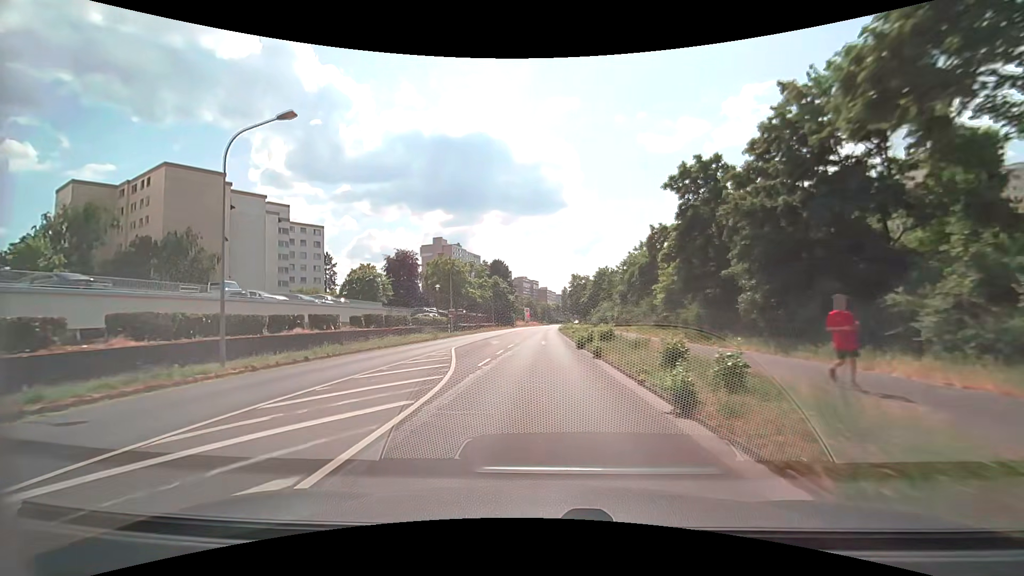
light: Day
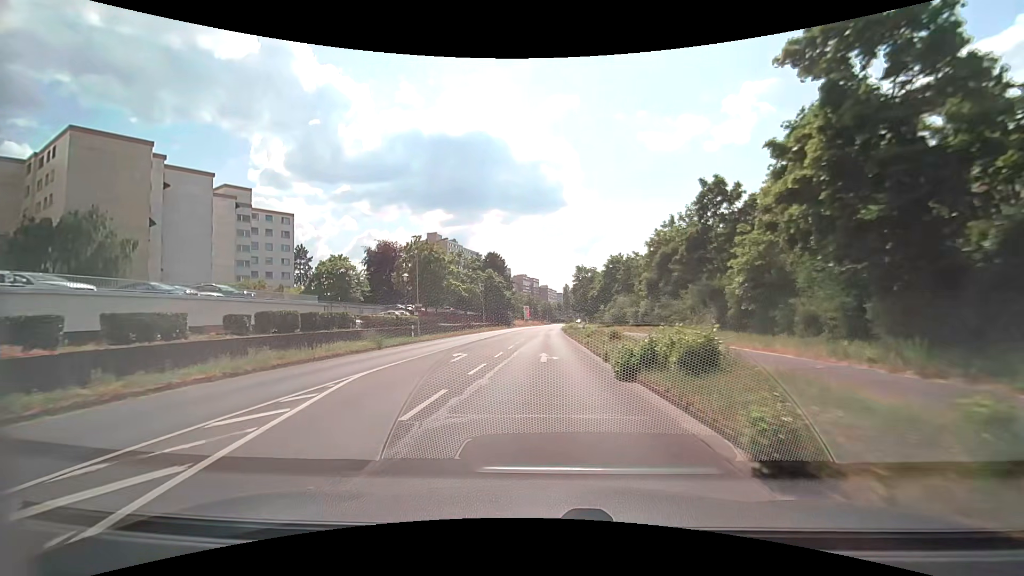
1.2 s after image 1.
(+0.1, +14.2) m; 0°
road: secondary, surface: asphalt
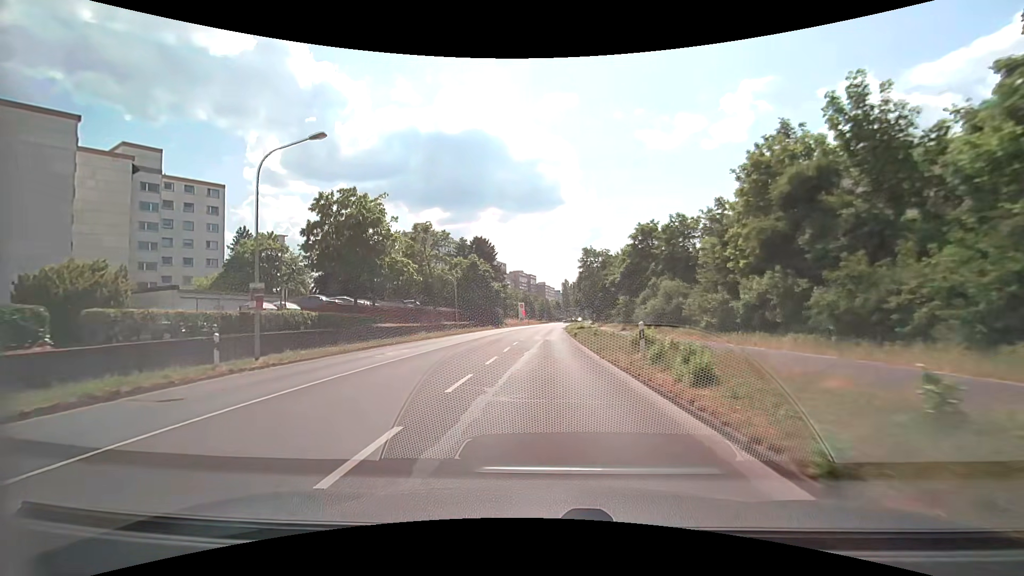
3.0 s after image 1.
(0.0, +21.7) m; 0°
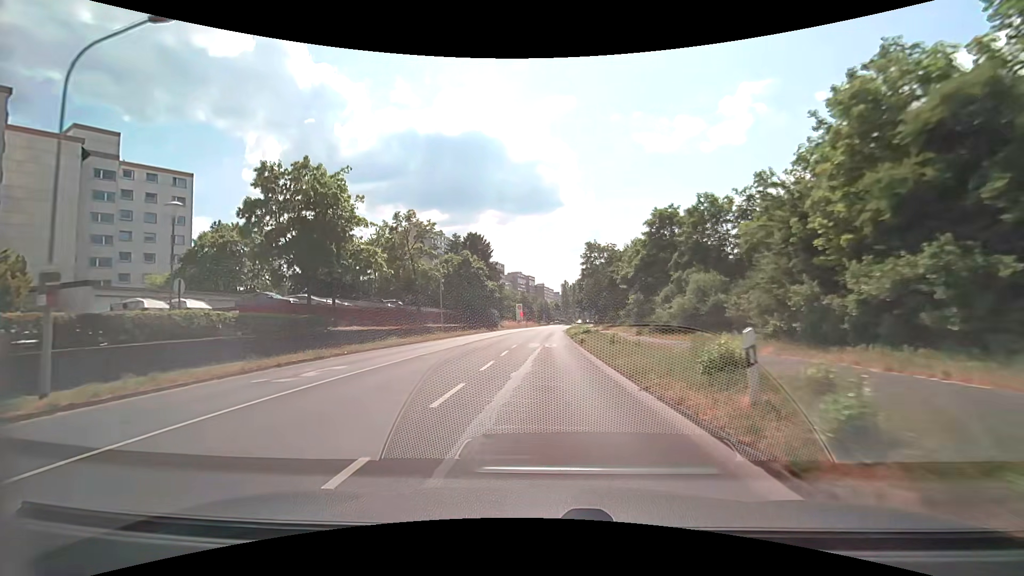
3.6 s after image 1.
(0.0, +7.3) m; 0°
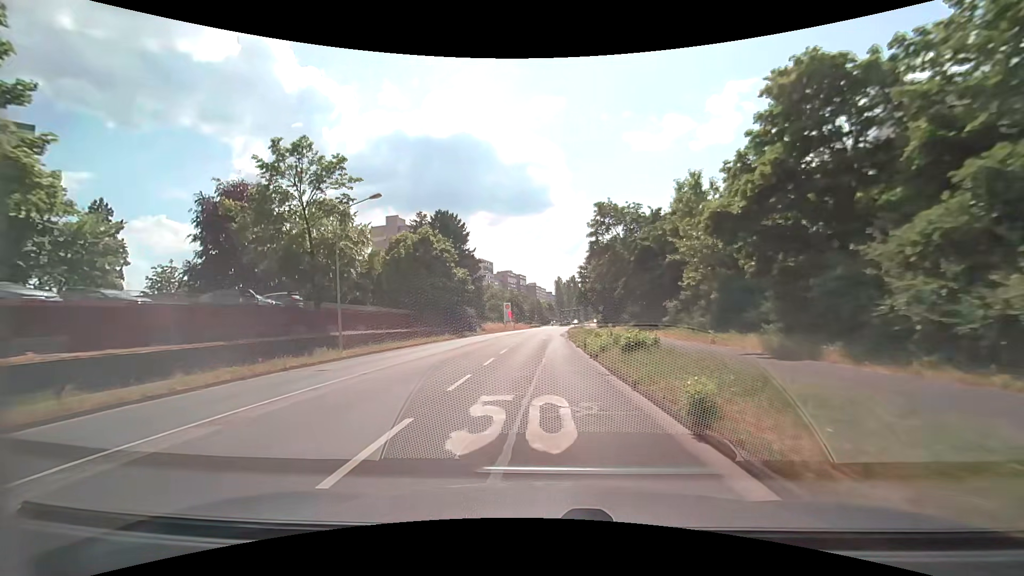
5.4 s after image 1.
(+0.2, +22.0) m; +1°
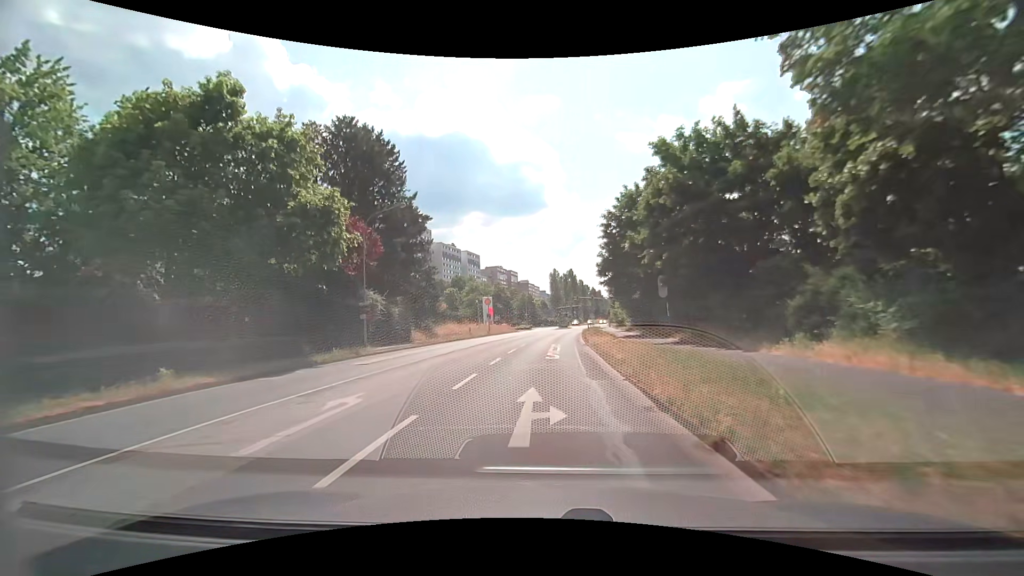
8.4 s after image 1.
(-0.1, +35.8) m; 0°
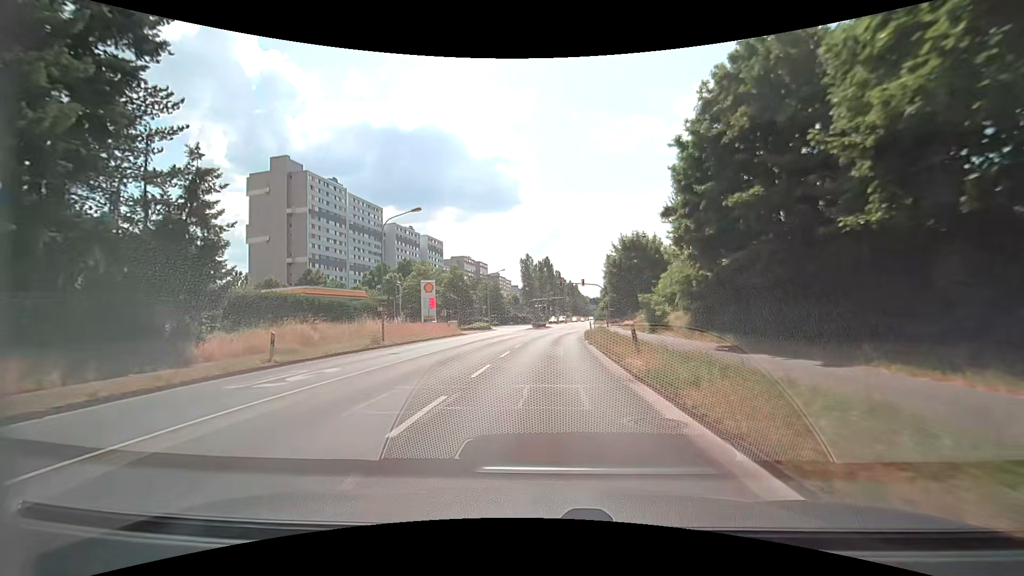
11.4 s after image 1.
(+0.8, +34.4) m; +3°
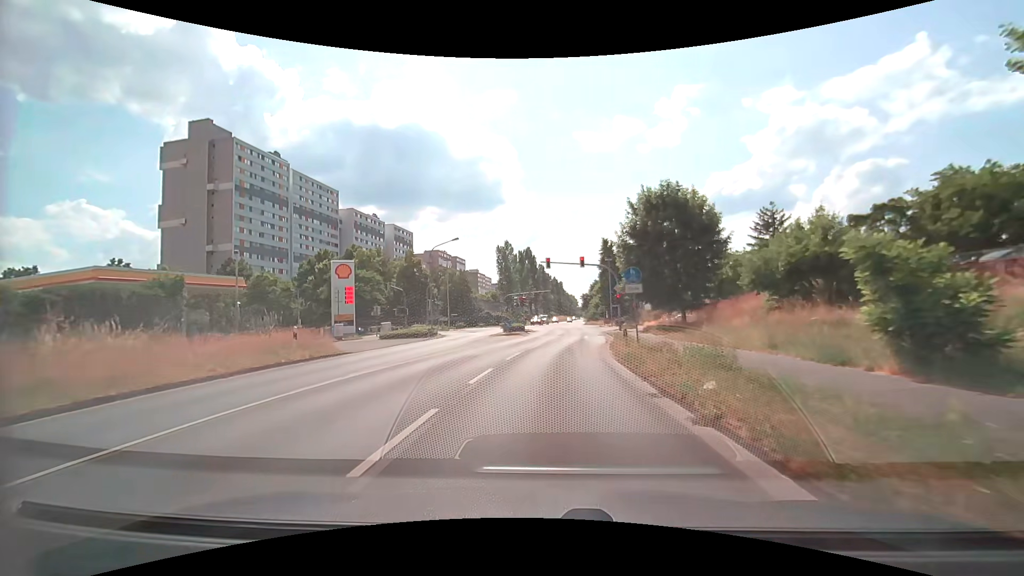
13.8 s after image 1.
(+0.3, +25.0) m; +2°
